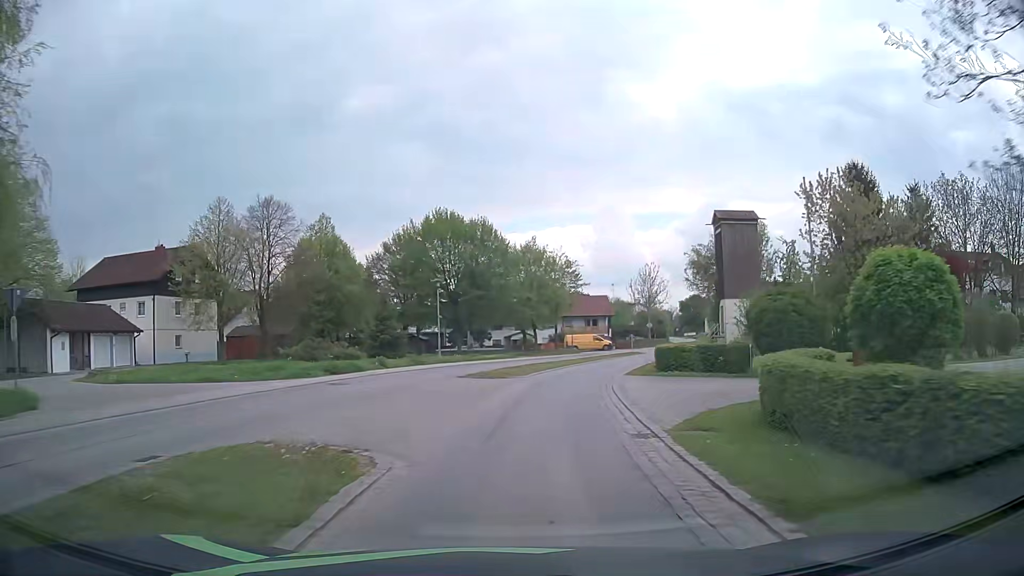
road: secondary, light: Day
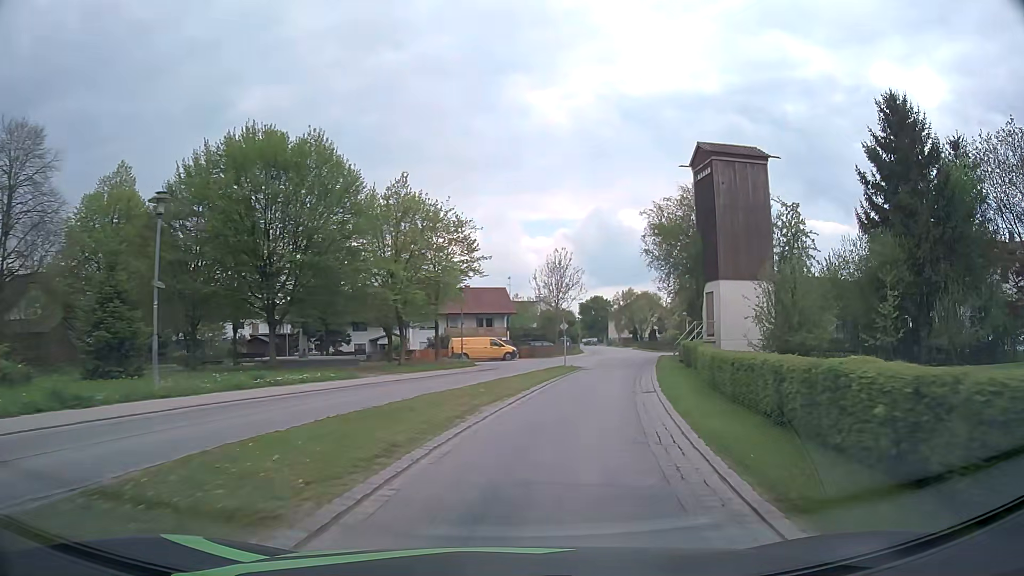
(+1.6, +21.9) m; +10°
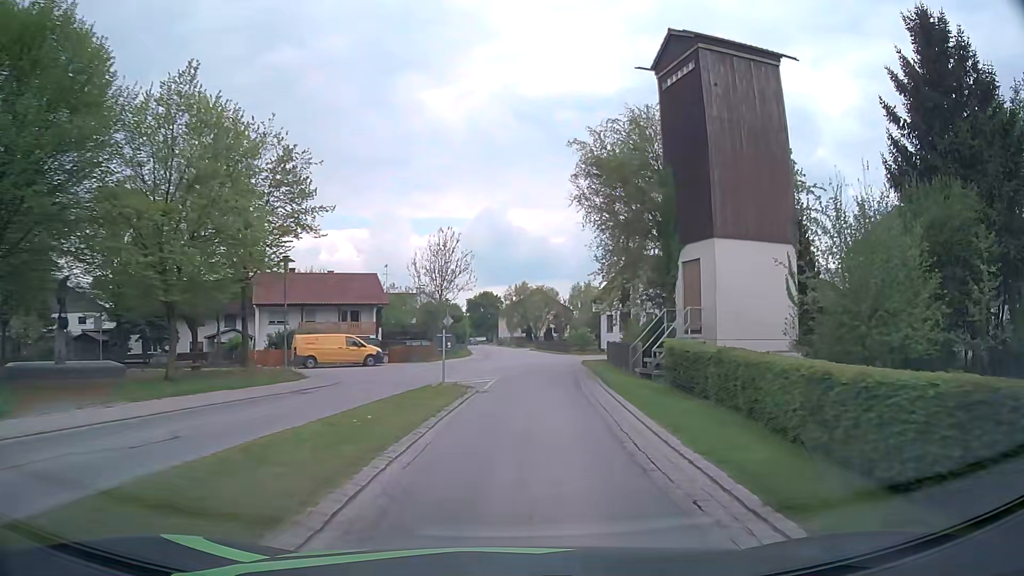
(+1.1, +14.2) m; +9°
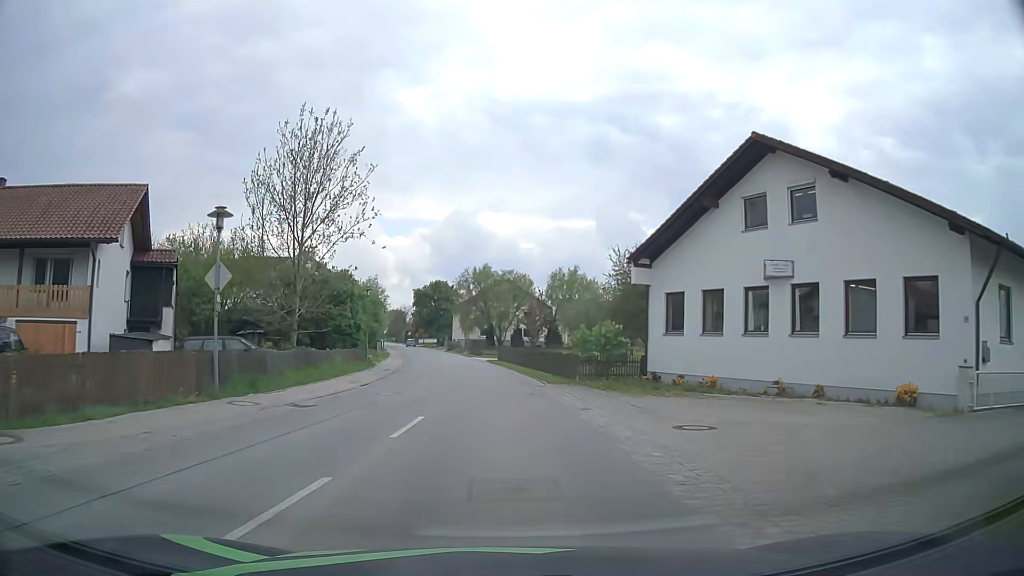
(+1.8, +34.9) m; +3°
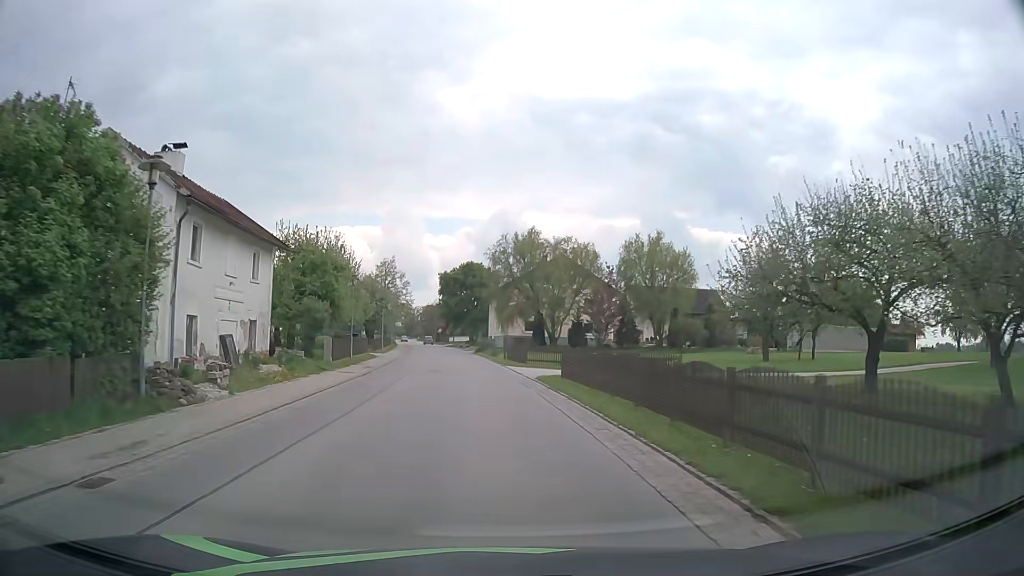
(-0.9, +28.4) m; -4°
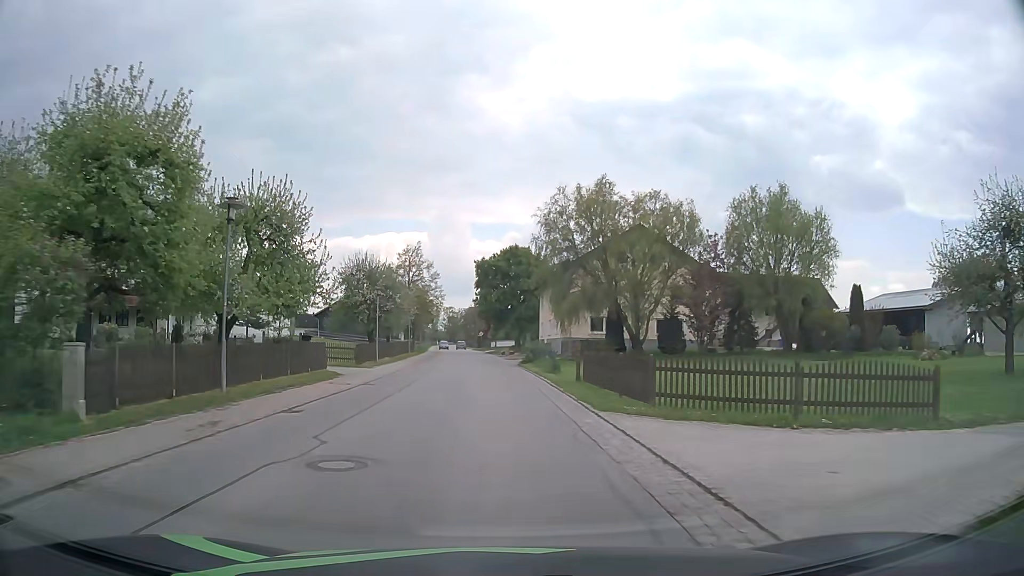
(-0.8, +21.4) m; -4°
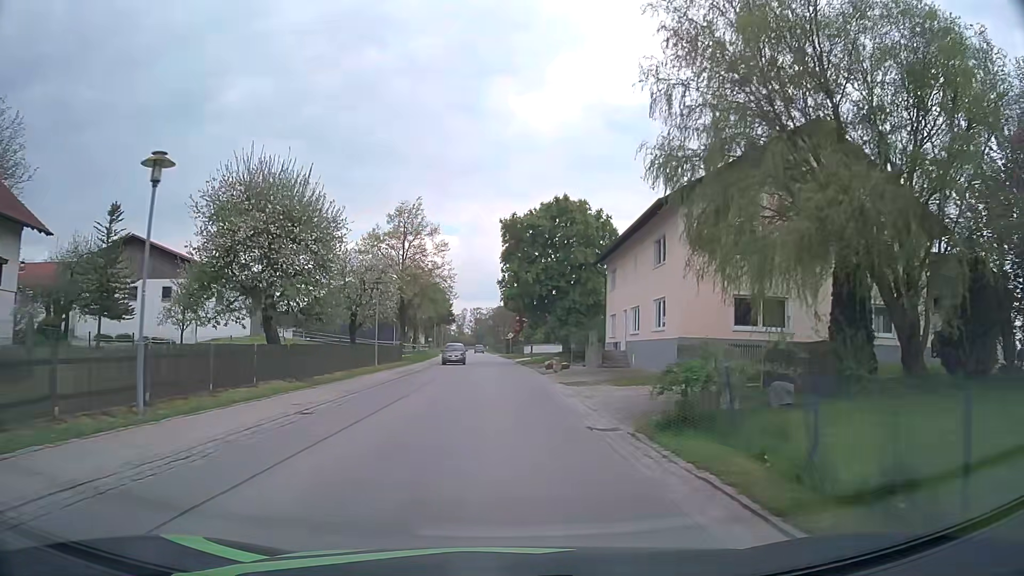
(-0.9, +28.7) m; -3°
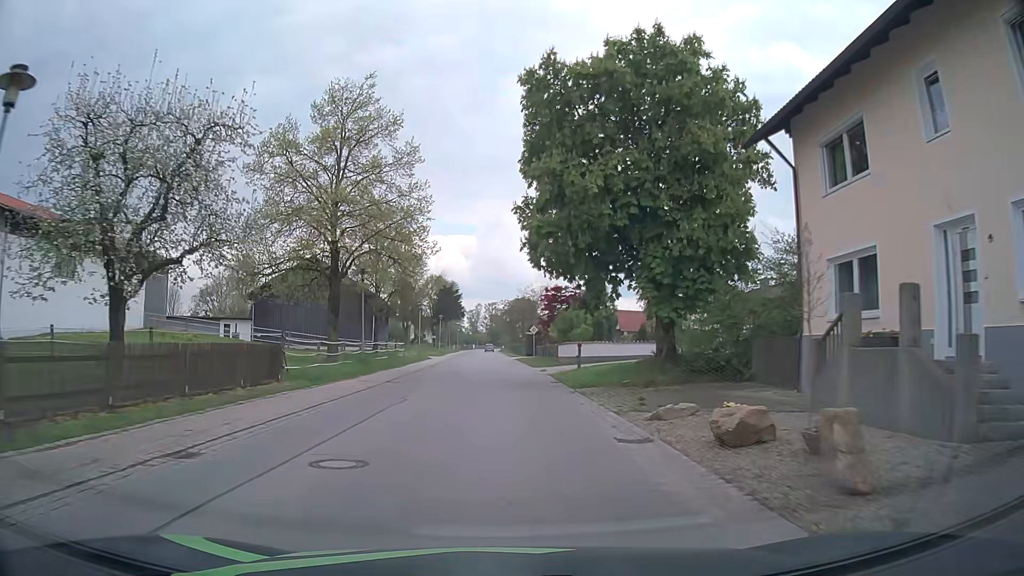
(-0.2, +28.0) m; -1°
(0, +10) (0, +20) (0, +30) (-1, +40) (-1, +50) (-1, +60) (-2, +70) (-2, +80) (-3, +90) (-3, +100) m
